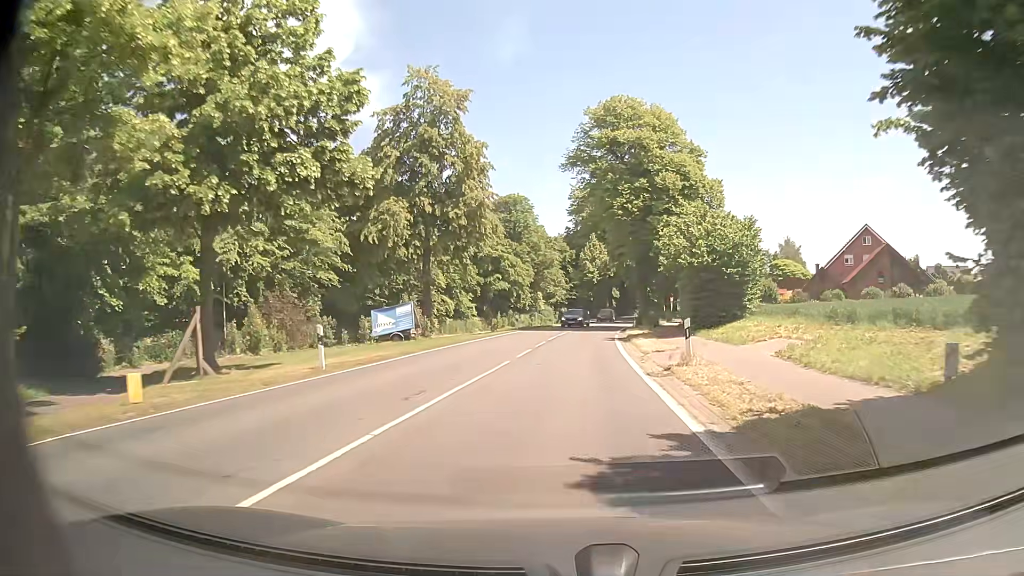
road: primary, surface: asphalt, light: Day
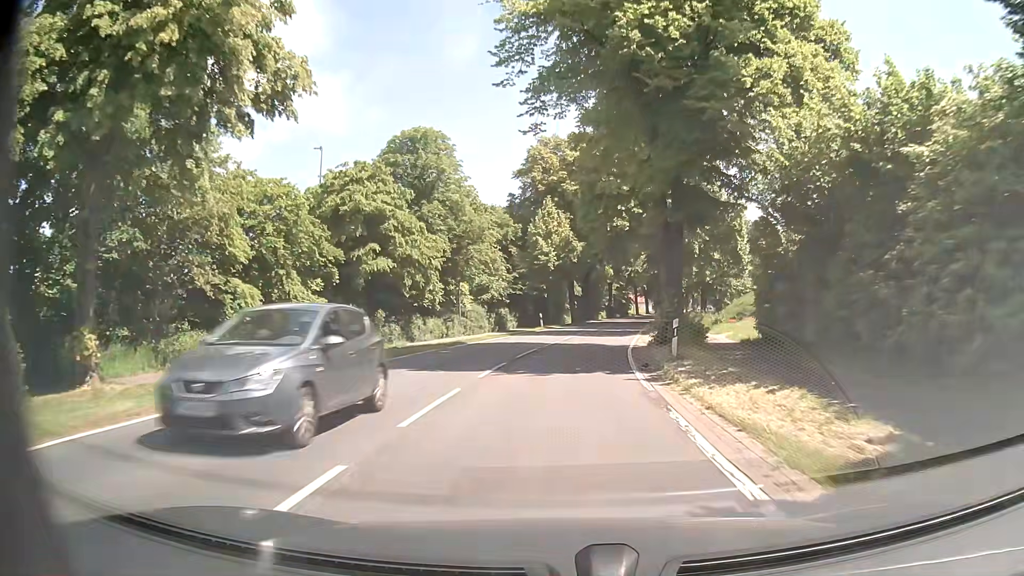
(+1.5, +31.0) m; +5°
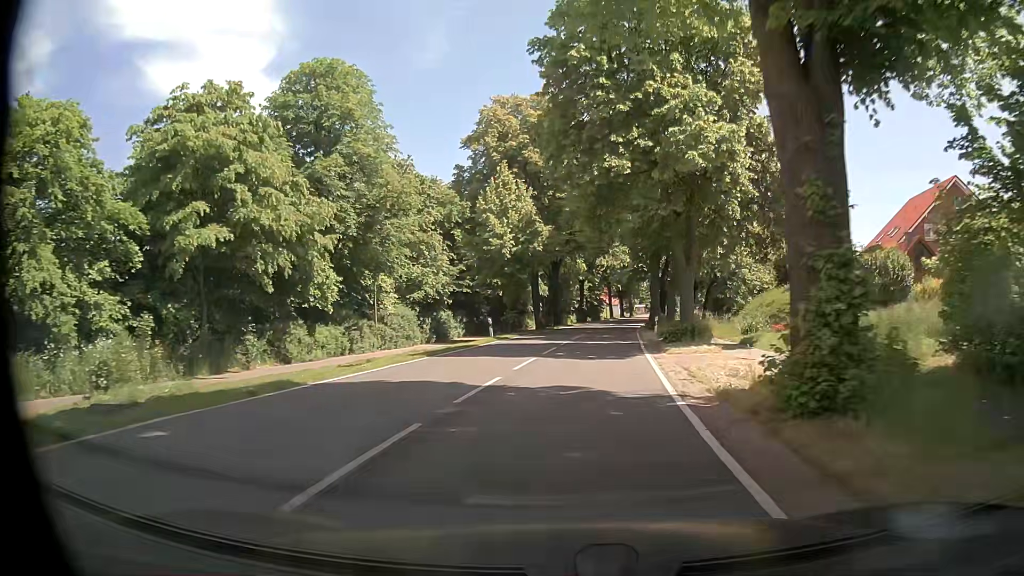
(+0.4, +15.6) m; +3°
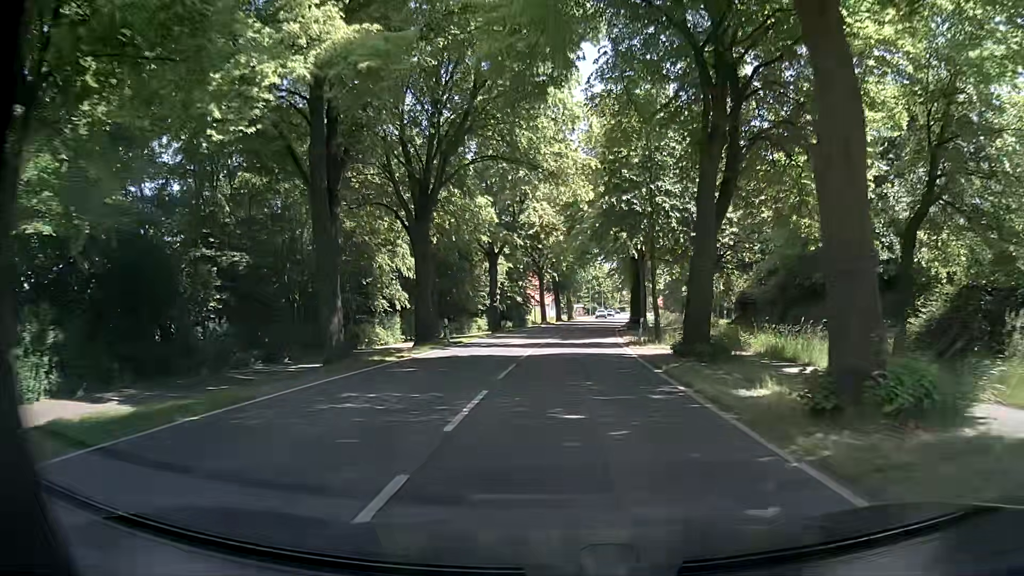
(+2.3, +38.6) m; +7°
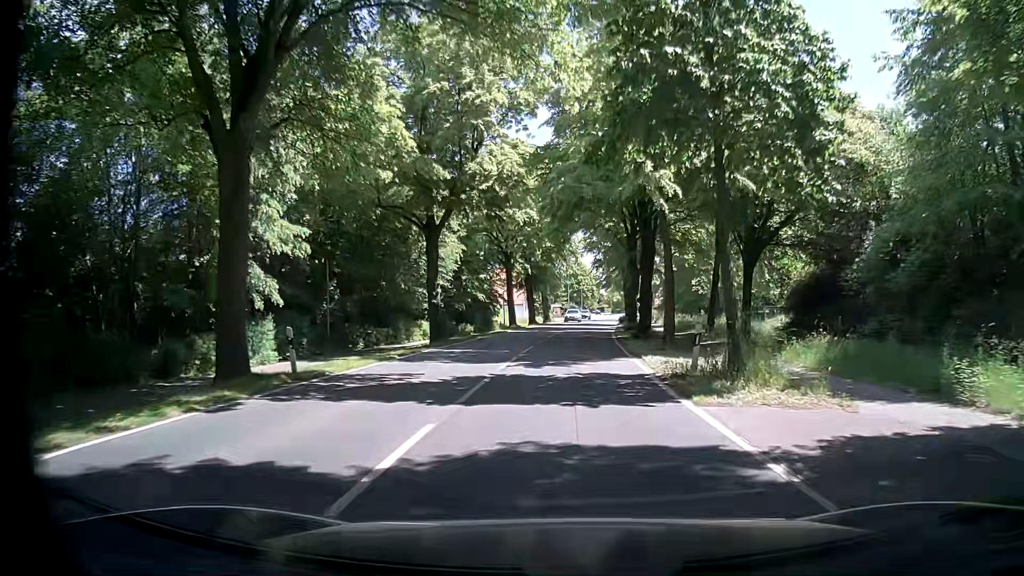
(+0.1, +15.5) m; +1°
